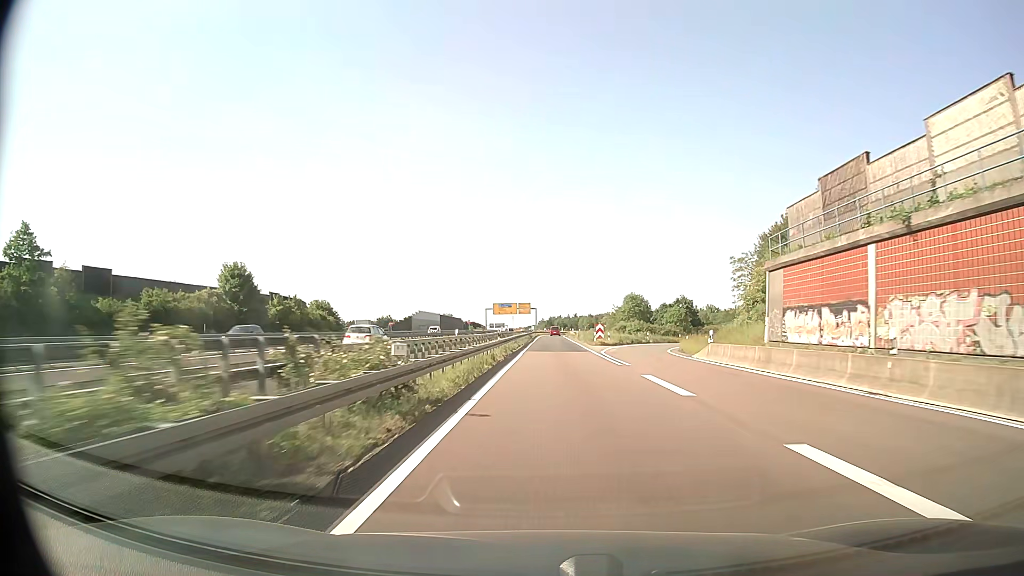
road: motorway_link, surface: asphalt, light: Day
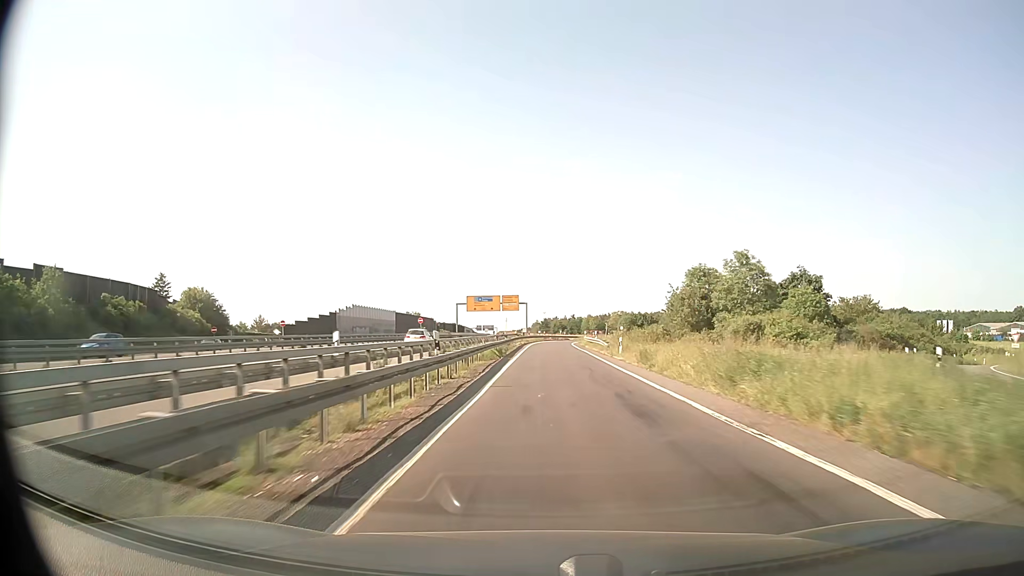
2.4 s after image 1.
(+0.1, +55.9) m; 0°
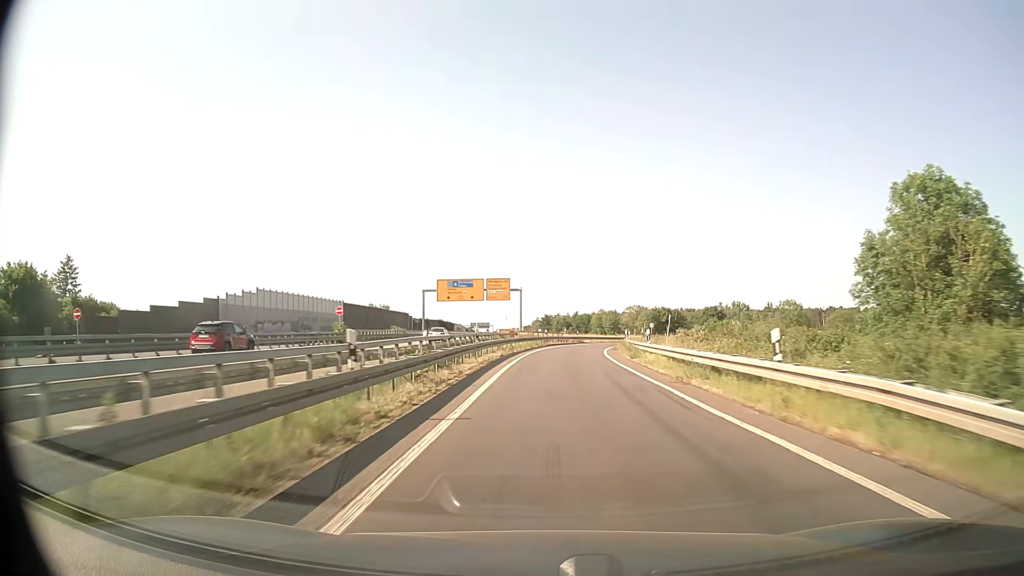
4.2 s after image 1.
(0.0, +40.7) m; 0°
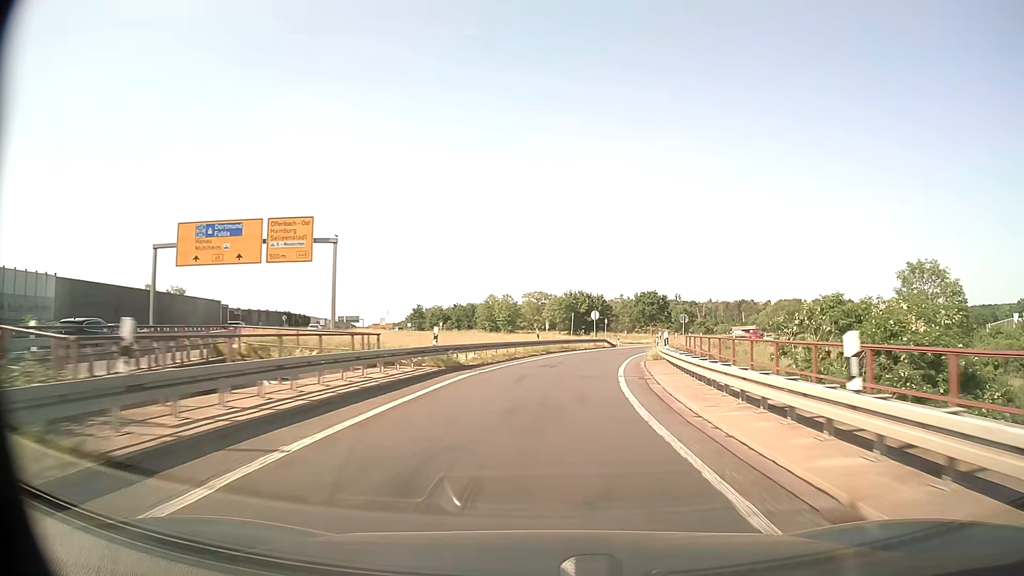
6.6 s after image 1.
(+3.3, +52.4) m; +9°
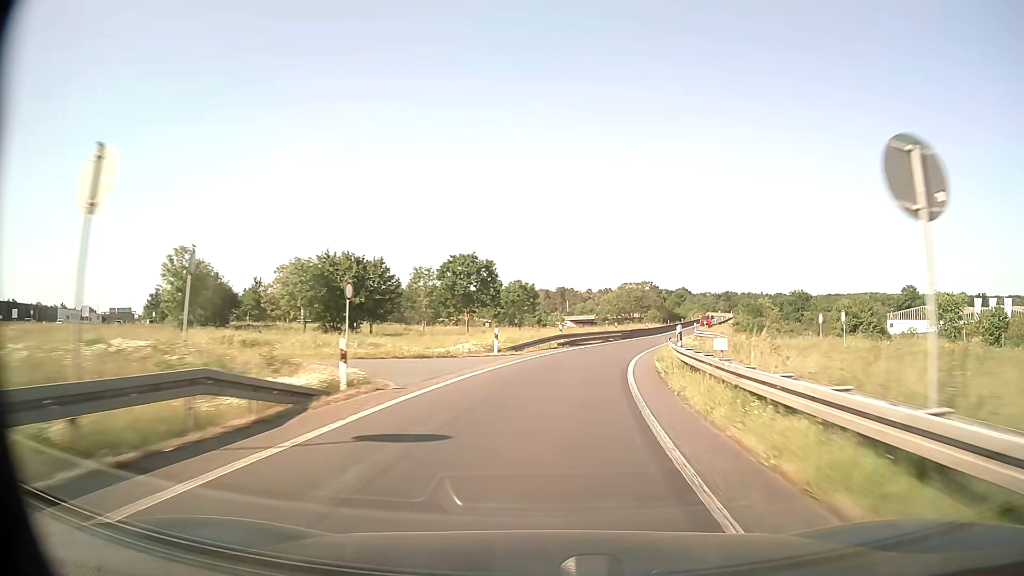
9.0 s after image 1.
(+7.2, +50.4) m; +16°
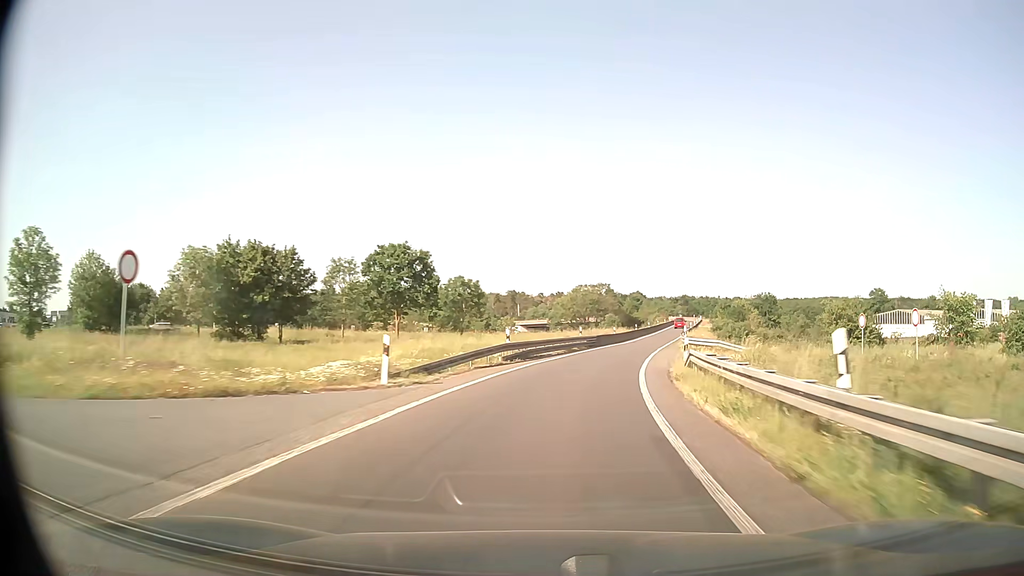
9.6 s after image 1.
(+0.5, +12.6) m; +4°
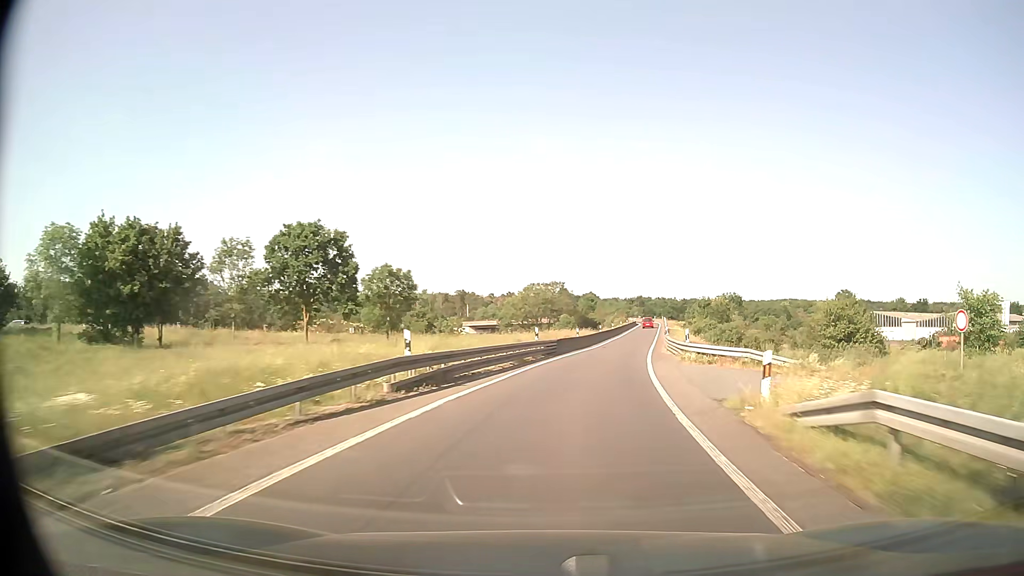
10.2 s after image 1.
(+0.5, +12.6) m; +4°
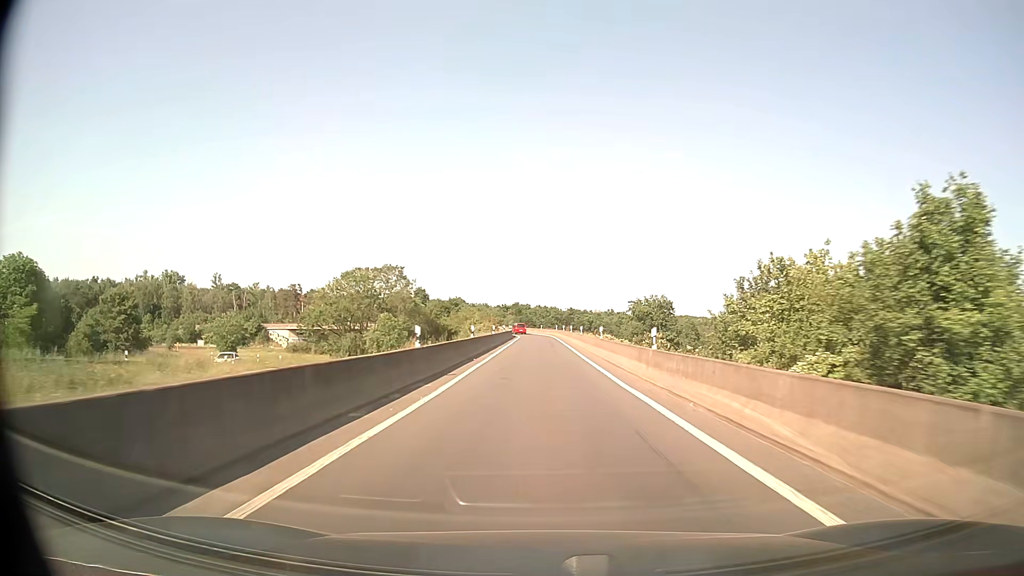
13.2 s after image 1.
(+8.4, +61.4) m; +11°
(0, +10) (0, +20) (0, +30) (0, +40) (0, +50) (0, +60) (0, +70) (0, +80) (-1, +90) (-2, +100) m
